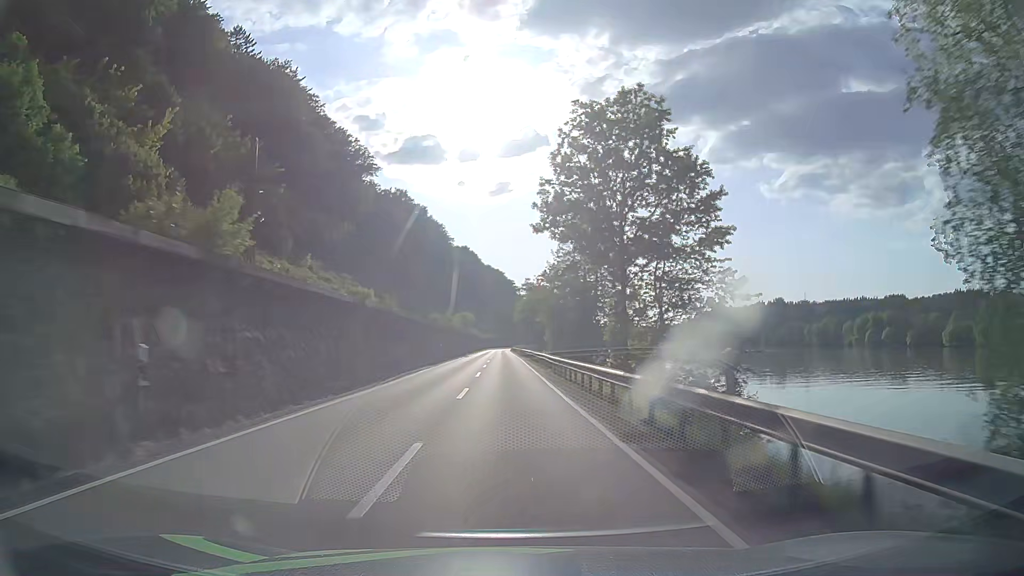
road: primary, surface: asphalt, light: Day
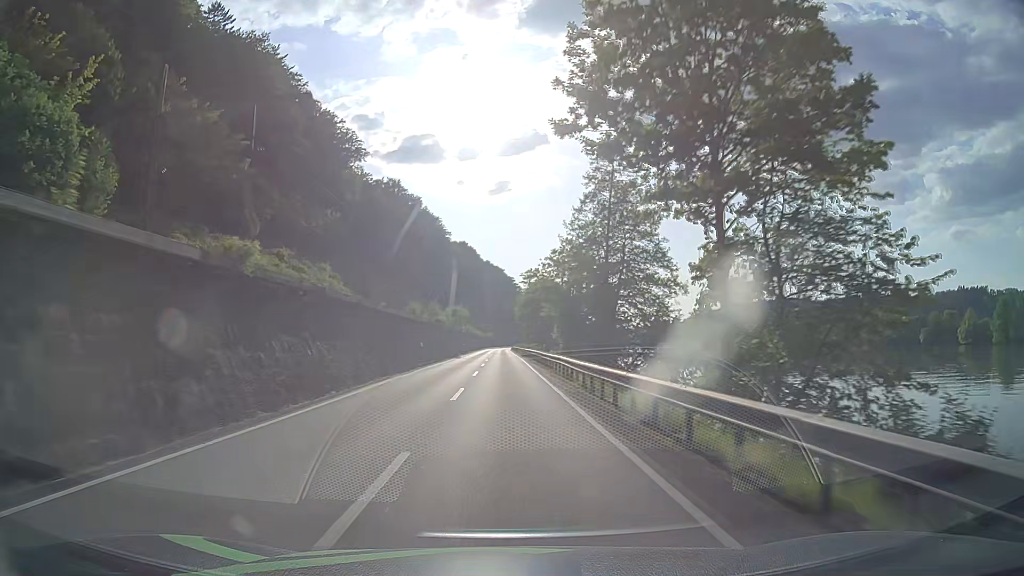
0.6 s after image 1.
(0.0, +12.8) m; 0°
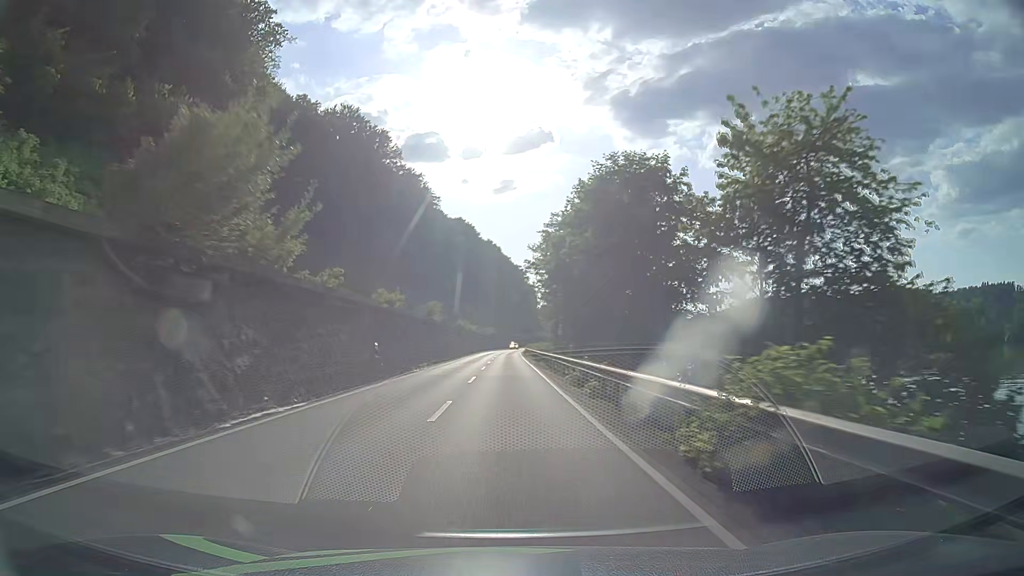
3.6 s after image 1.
(-0.5, +64.2) m; -1°
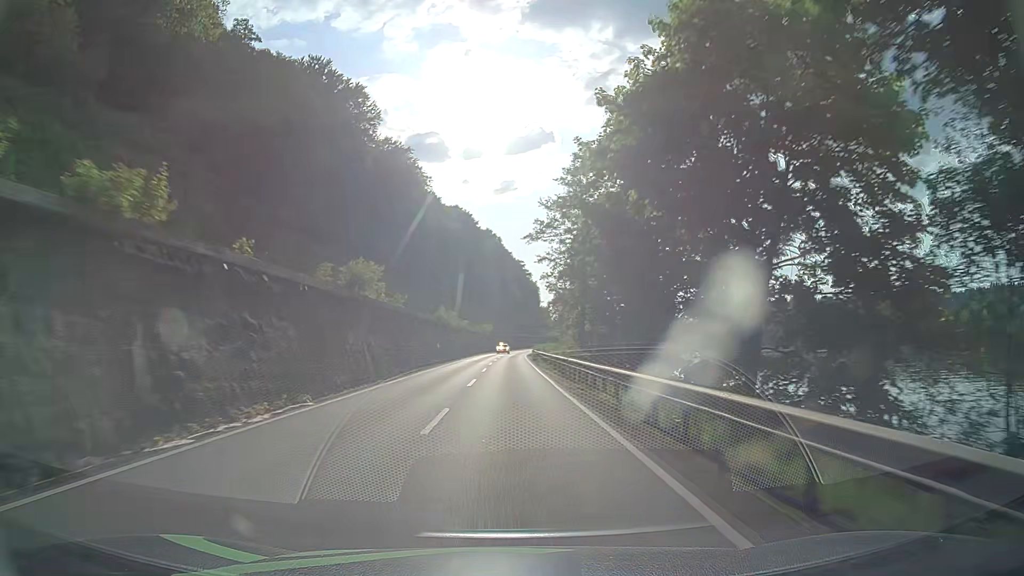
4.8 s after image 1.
(0.0, +25.7) m; 0°
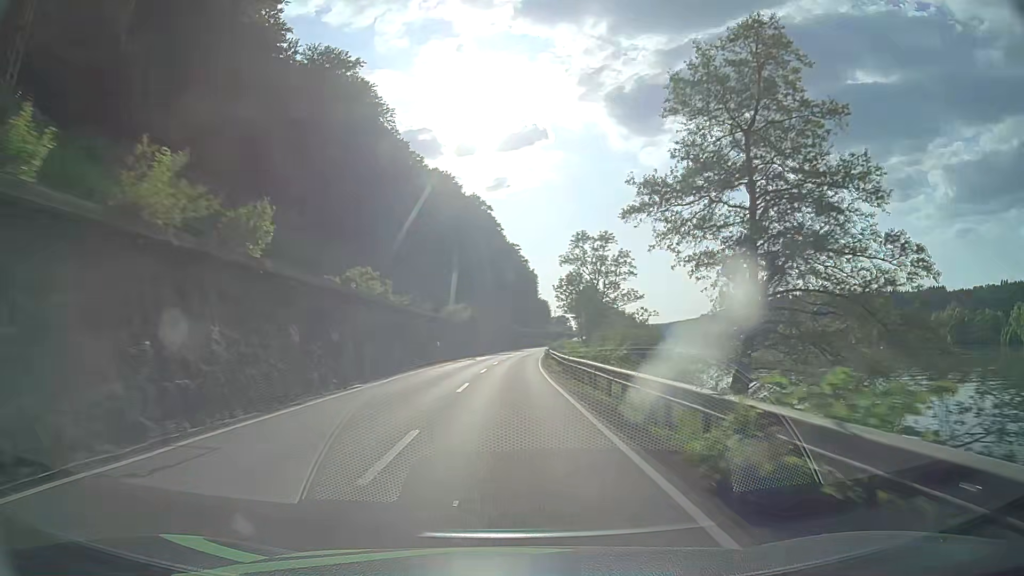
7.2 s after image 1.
(+0.5, +51.4) m; +1°
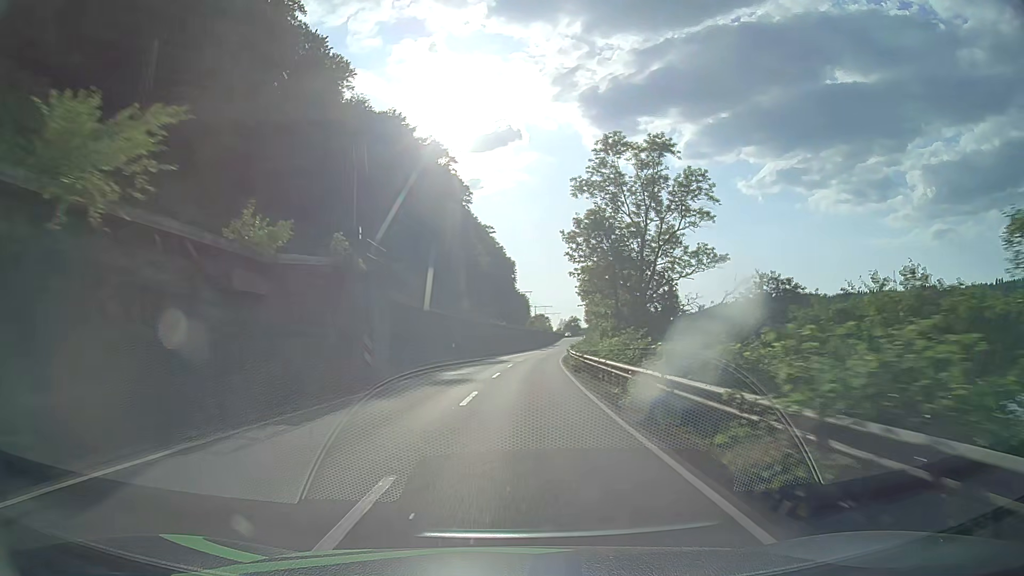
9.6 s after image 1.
(+0.6, +51.4) m; +2°
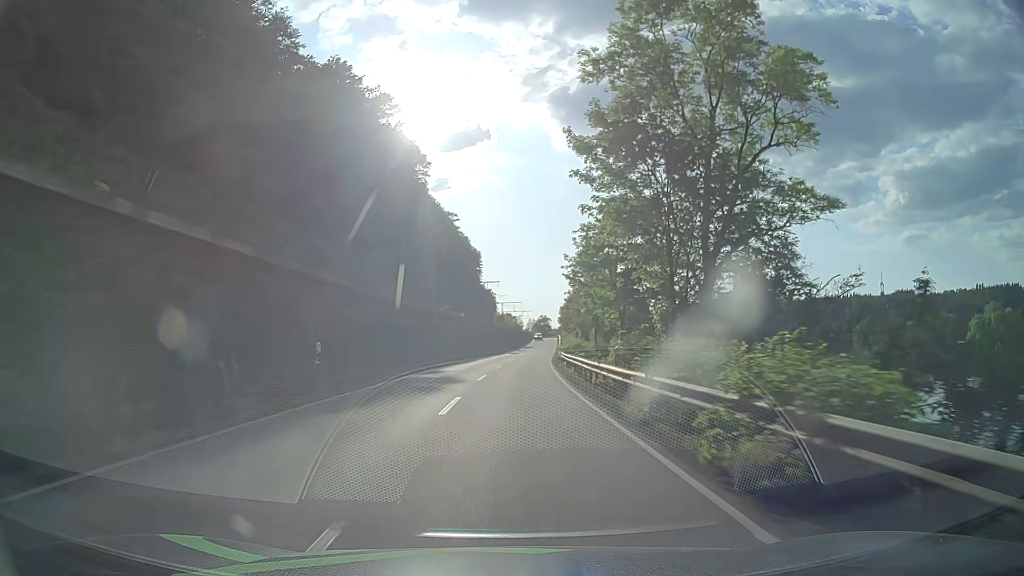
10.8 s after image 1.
(+0.7, +25.7) m; +3°
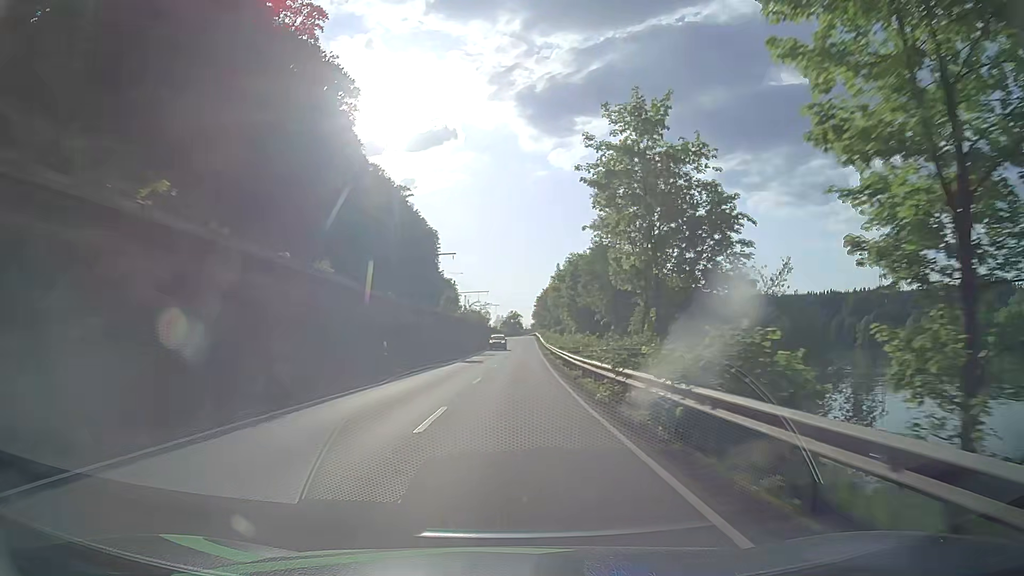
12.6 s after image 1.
(+1.0, +38.5) m; +3°
(0, +10) (0, +20) (+1, +30) (+1, +40) (+1, +50) (+1, +60) (+2, +70) (+2, +80) (+2, +90) (+3, +100) m
